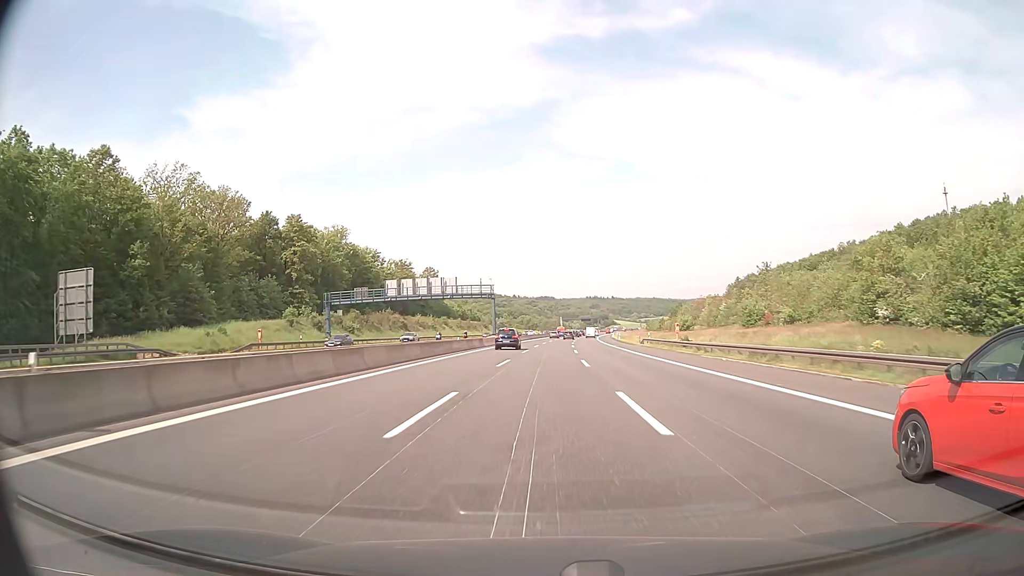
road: motorway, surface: asphalt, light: Day
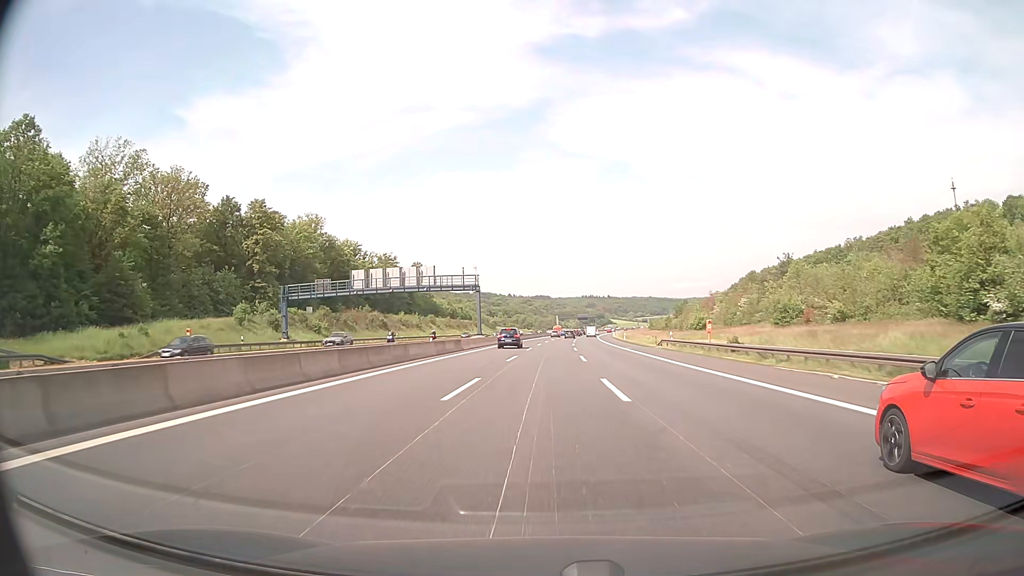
(0.0, +13.4) m; 0°
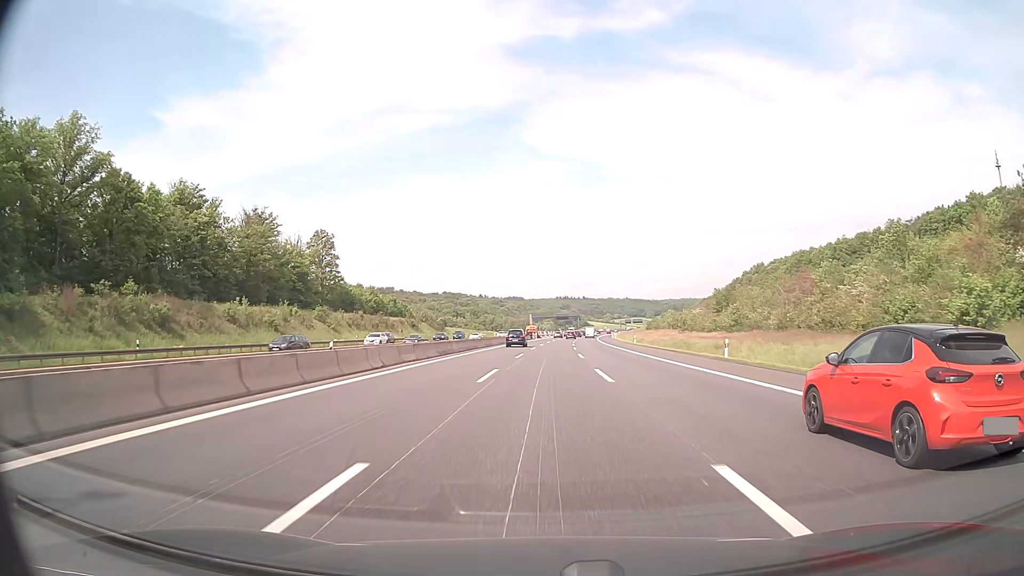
(+1.1, +66.9) m; +2°
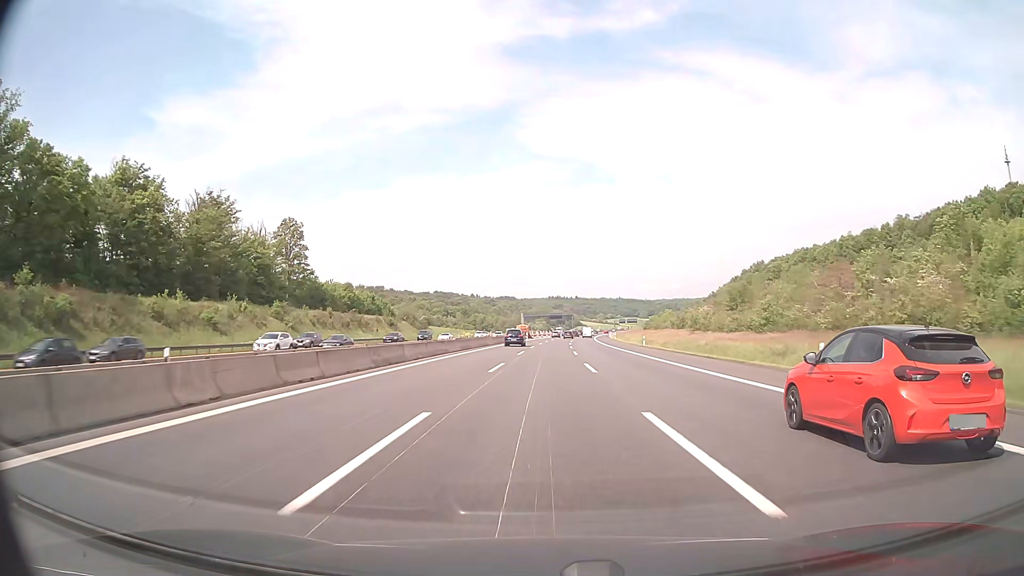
(+0.1, +13.5) m; +1°
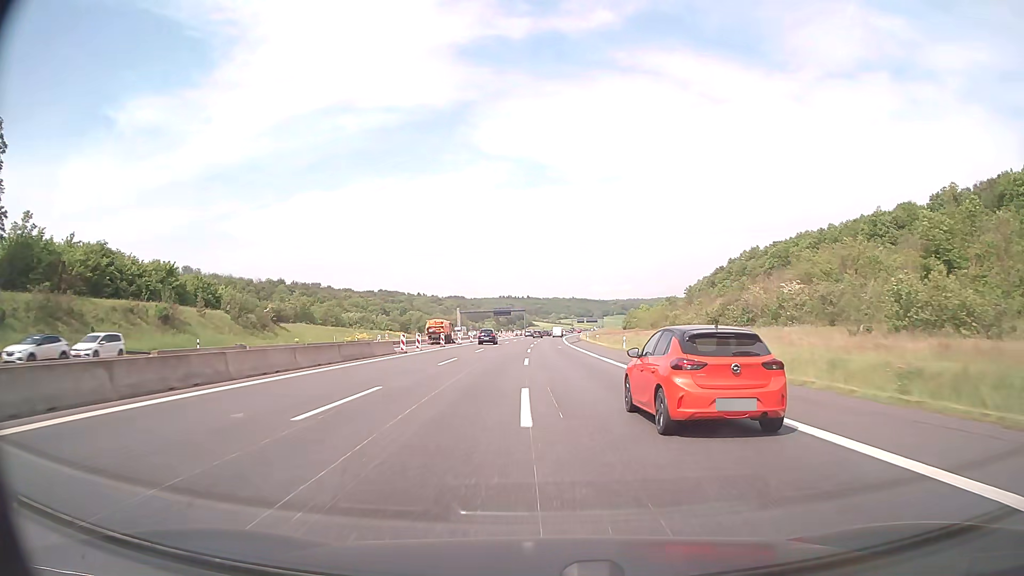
(+2.5, +67.3) m; +4°
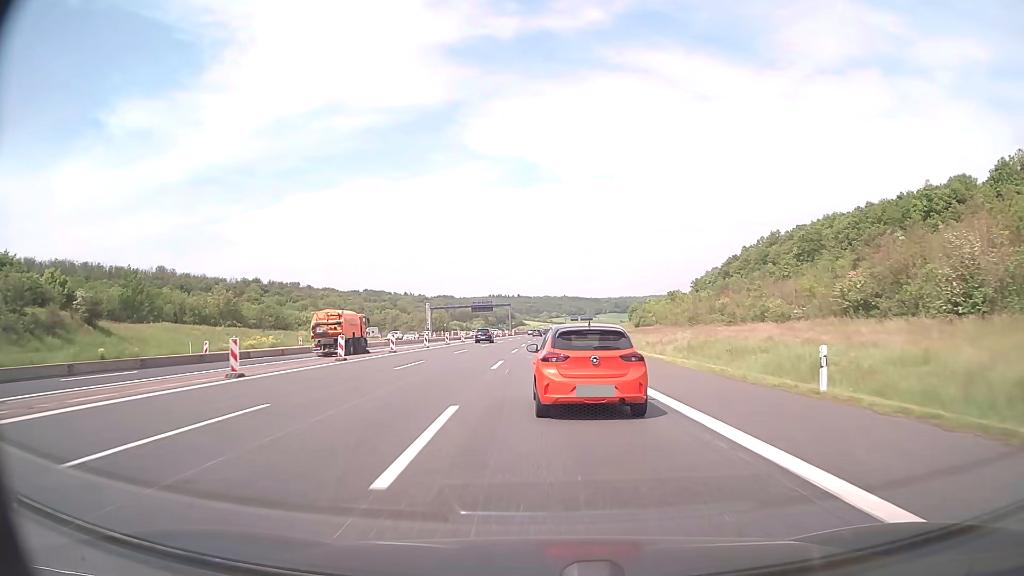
(+0.3, +39.9) m; +1°
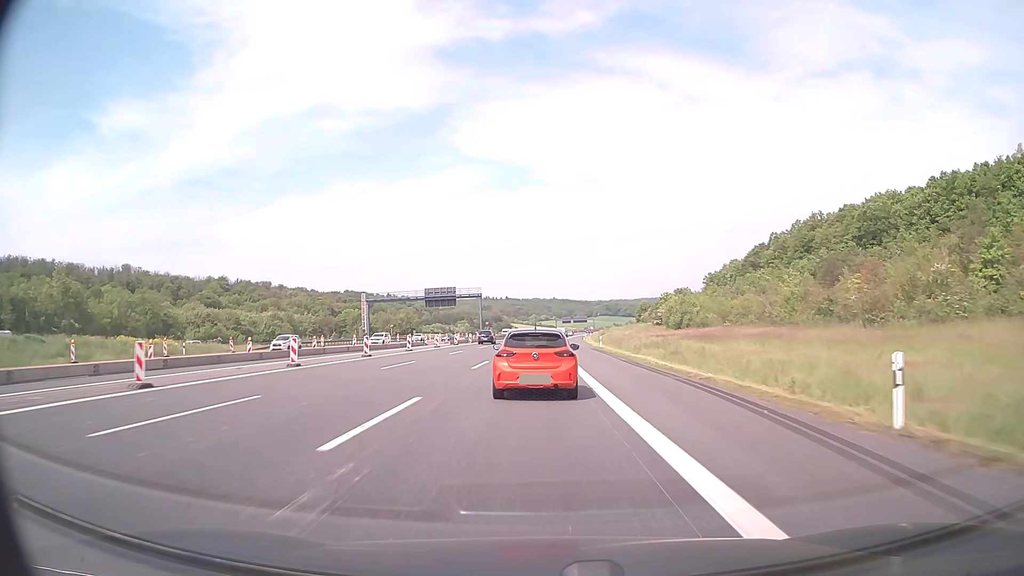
(+0.4, +52.4) m; +1°
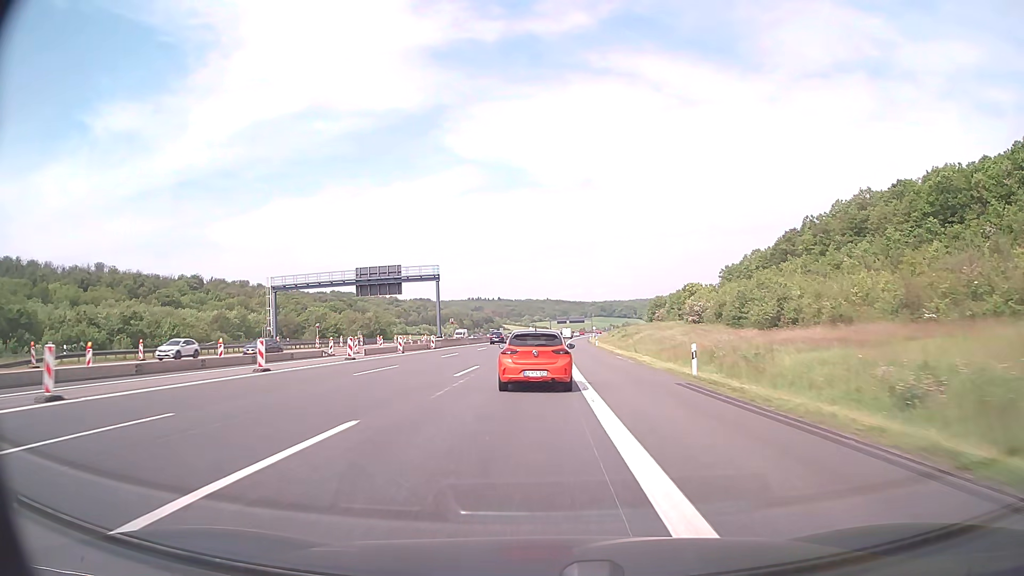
(+0.2, +39.7) m; +1°
(0, +10) (0, +20) (0, +30) (0, +40) (0, +50) (0, +60) (0, +70) (+1, +80) (+1, +90) (+1, +100) m
